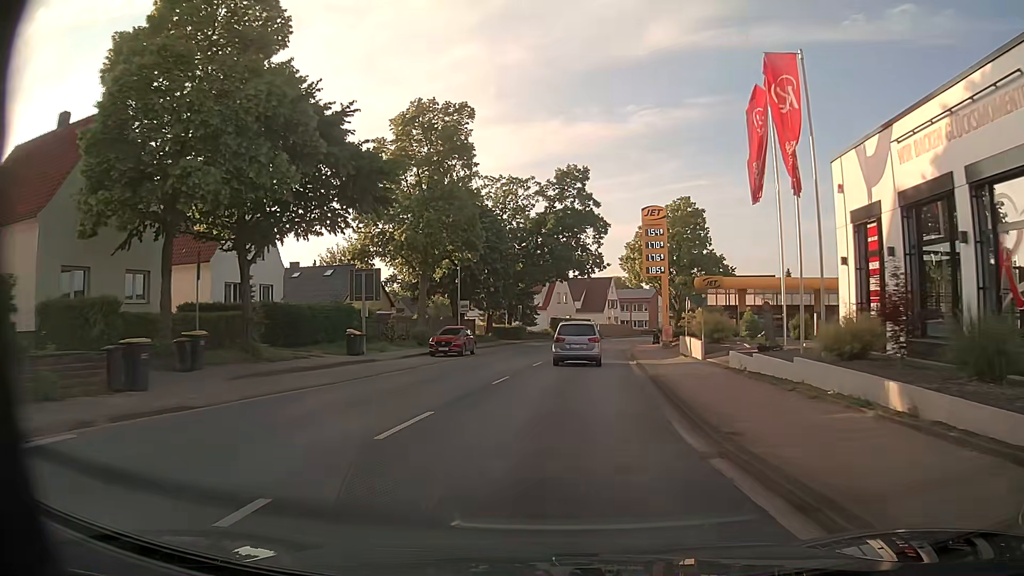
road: primary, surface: asphalt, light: Day
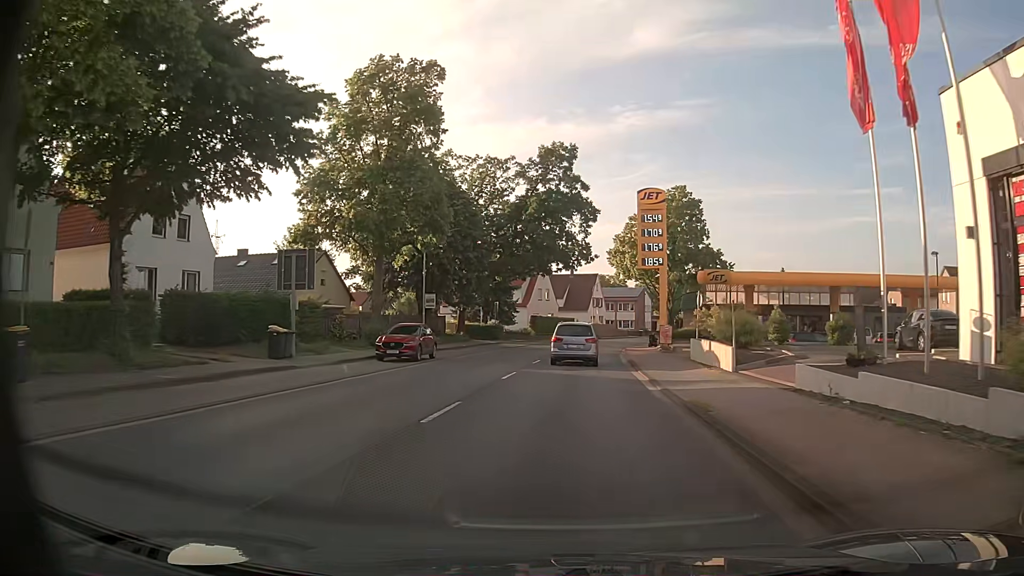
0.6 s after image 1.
(+0.1, +7.4) m; +2°
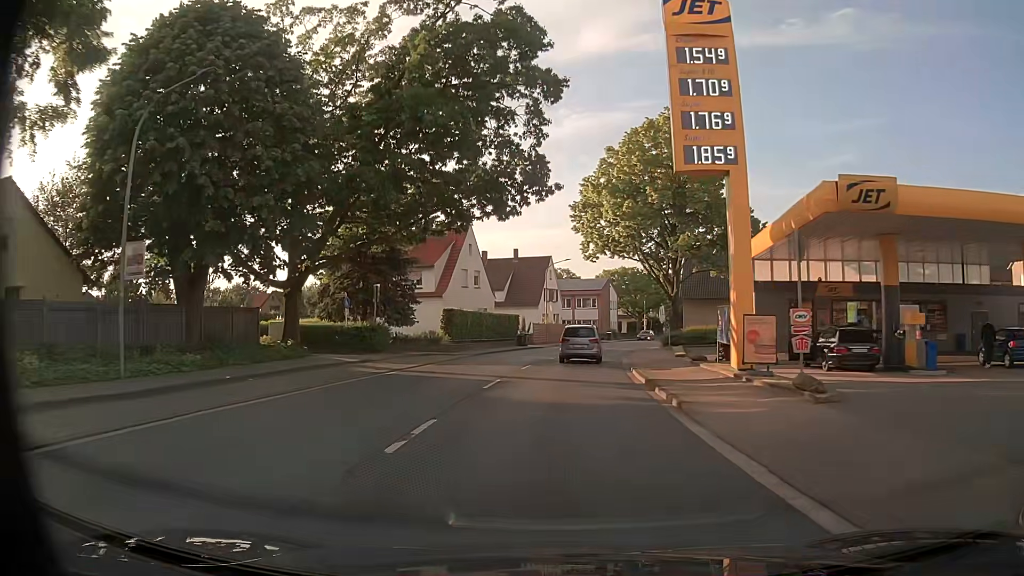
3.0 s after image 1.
(+1.1, +29.2) m; +4°
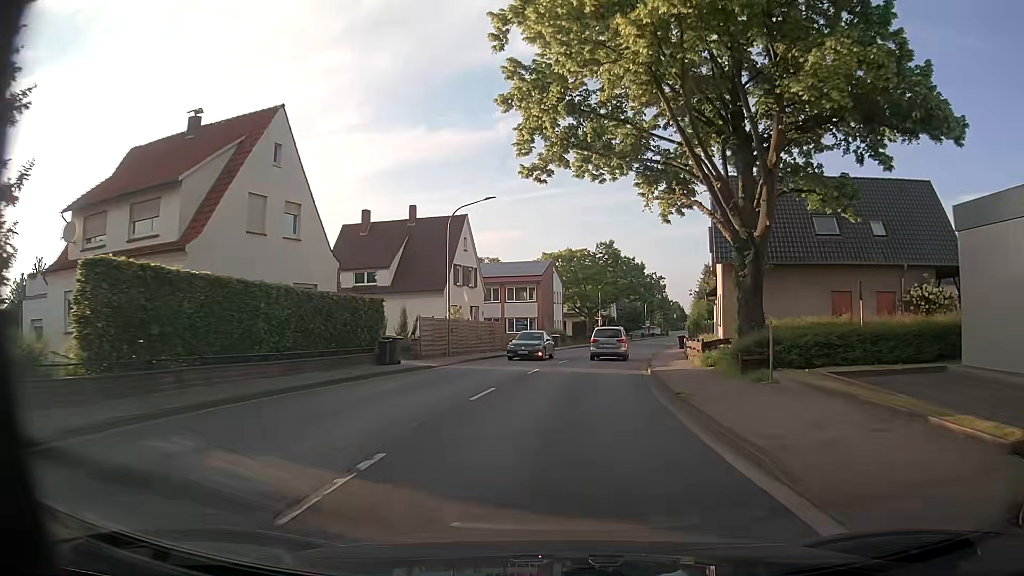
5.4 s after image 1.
(+1.3, +29.7) m; +5°
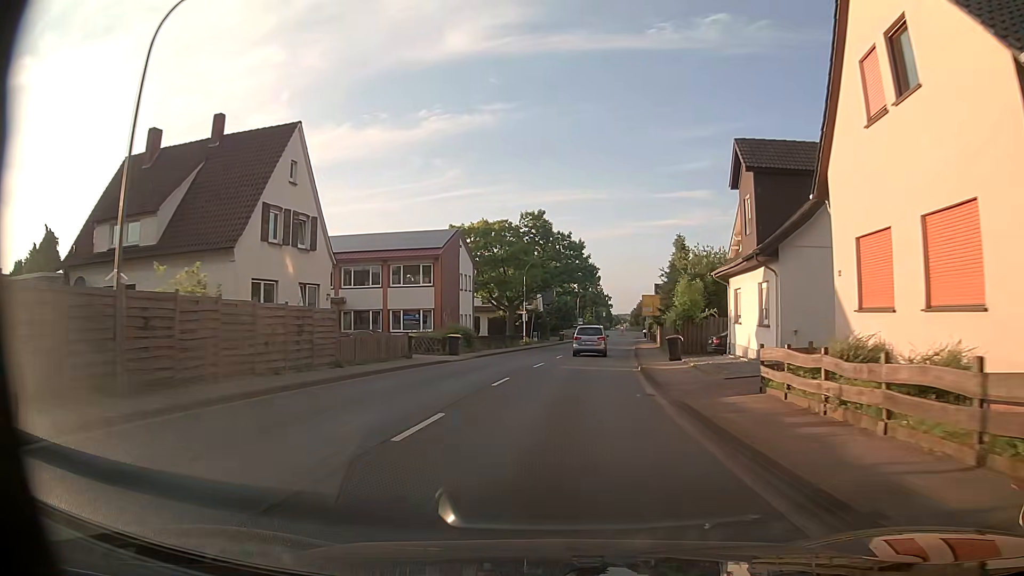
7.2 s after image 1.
(+1.3, +23.0) m; +7°
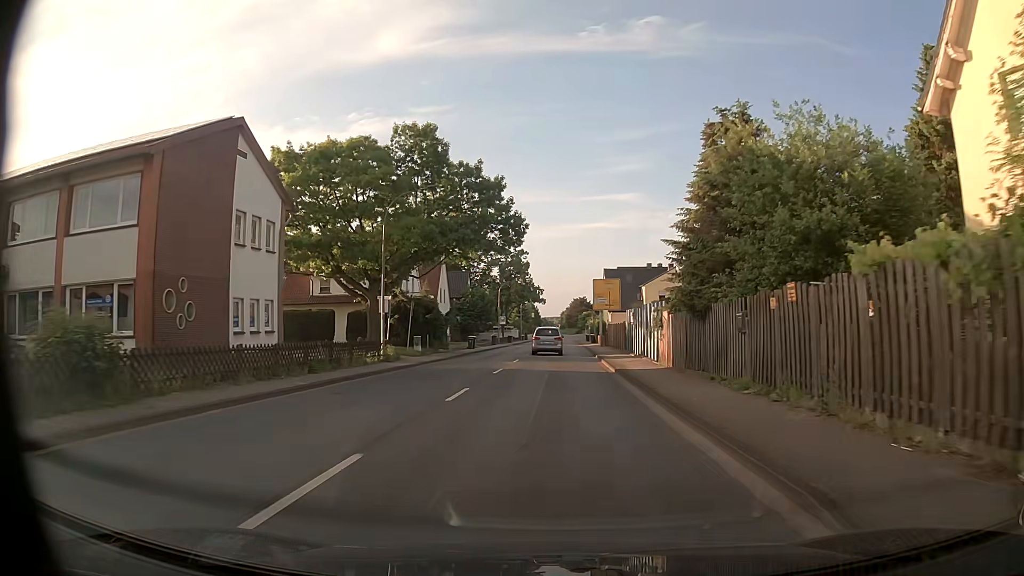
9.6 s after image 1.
(+1.8, +30.7) m; +6°
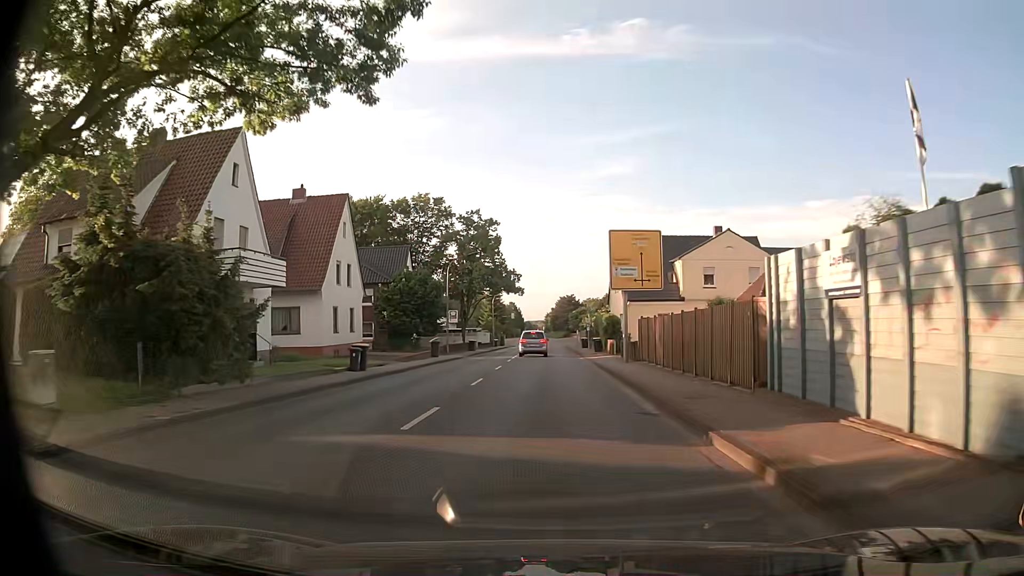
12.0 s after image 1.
(+0.3, +30.7) m; +1°
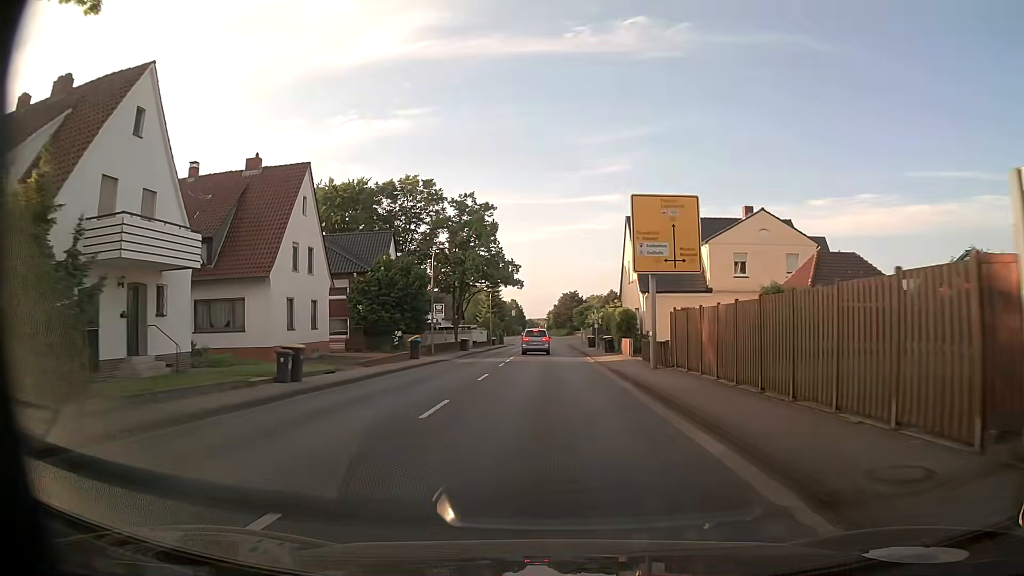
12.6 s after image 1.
(0.0, +7.8) m; 0°
(0, +10) (0, +20) (0, +30) (0, +40) (0, +50) (0, +60) (0, +70) (0, +80) (0, +90) (0, +100) m
